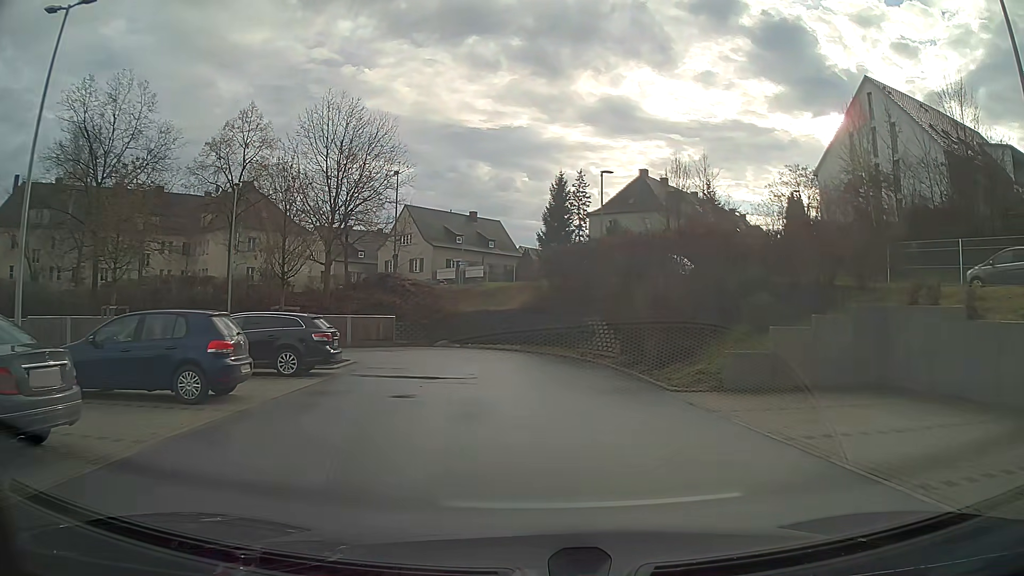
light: Day
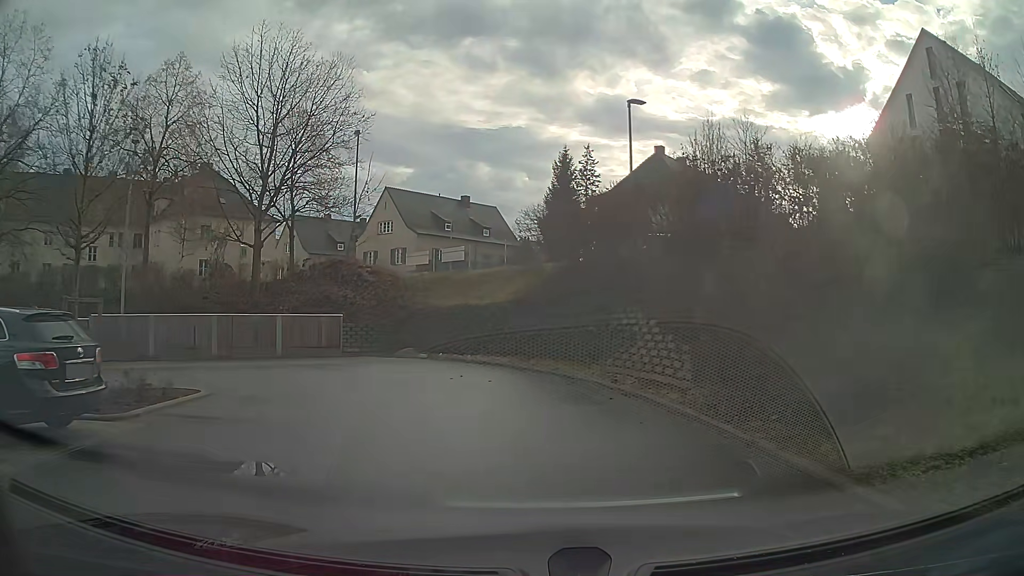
(0.0, +9.9) m; -2°
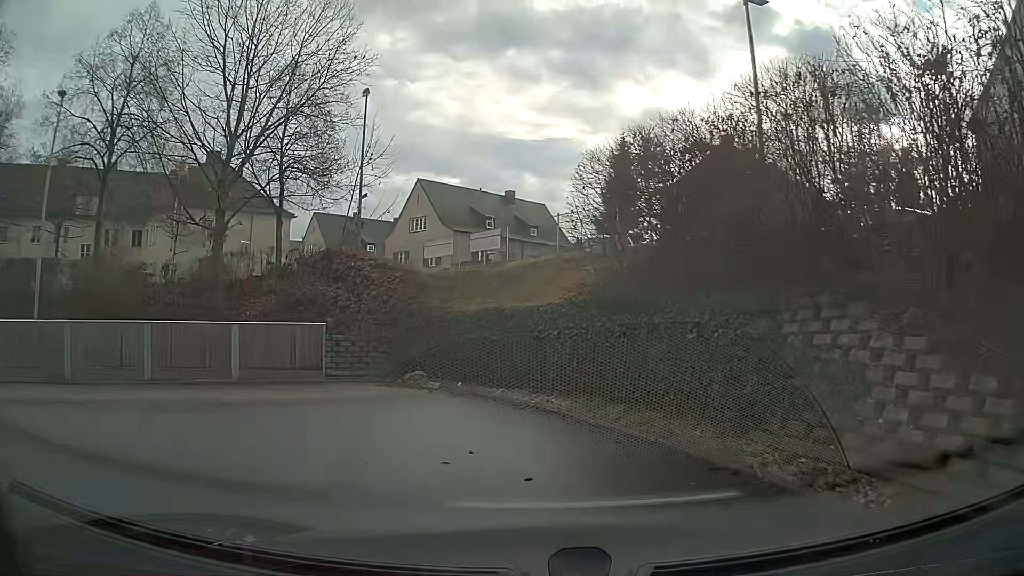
(-0.3, +7.9) m; -5°
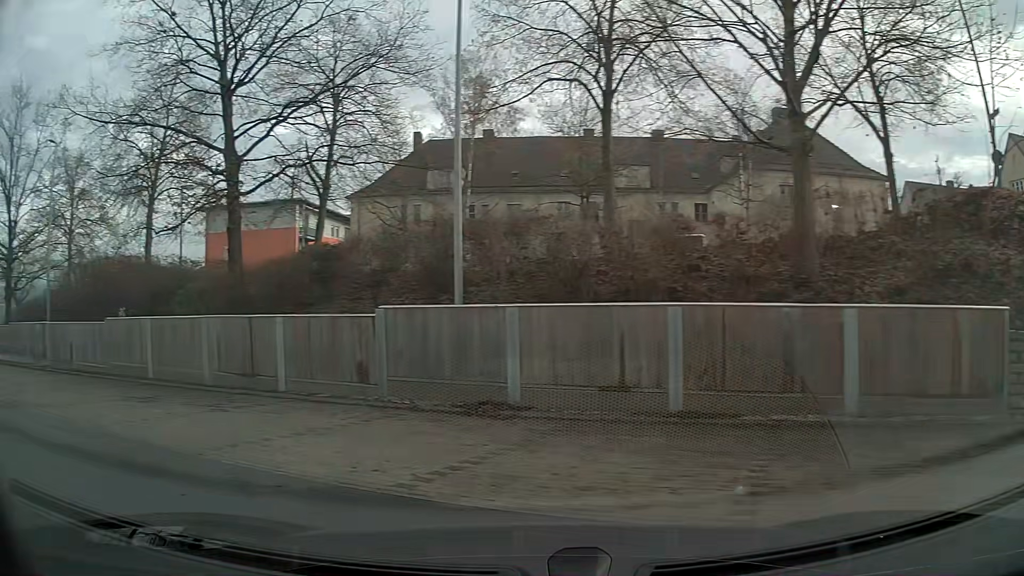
(-3.3, +8.3) m; -57°
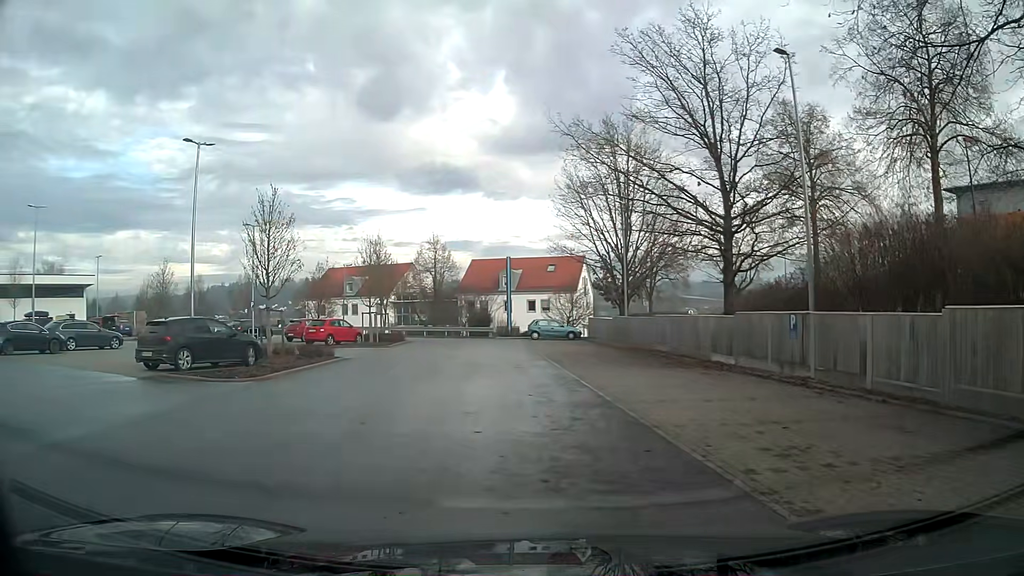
(-4.9, +7.2) m; -55°
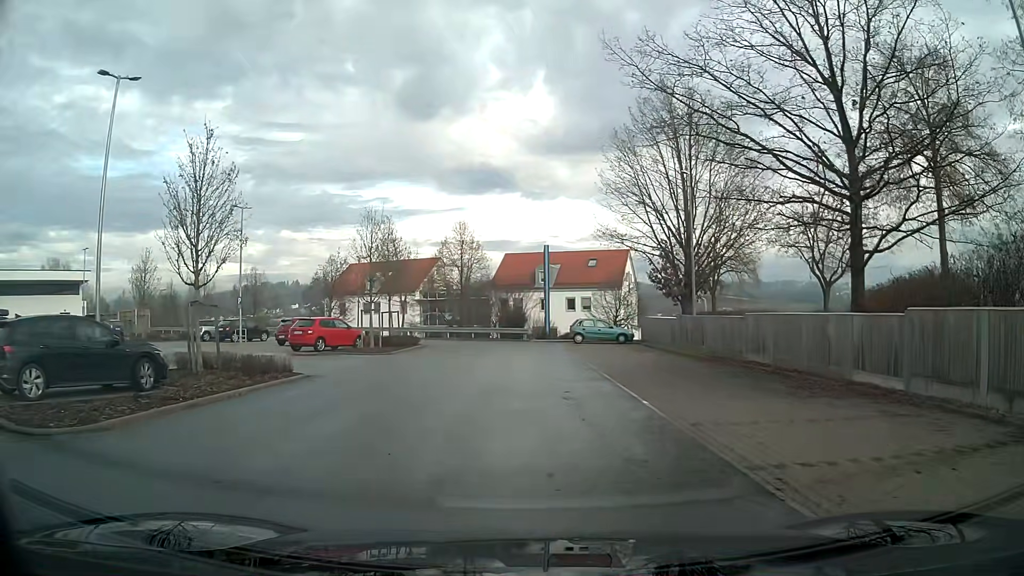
(-0.3, +7.9) m; -3°
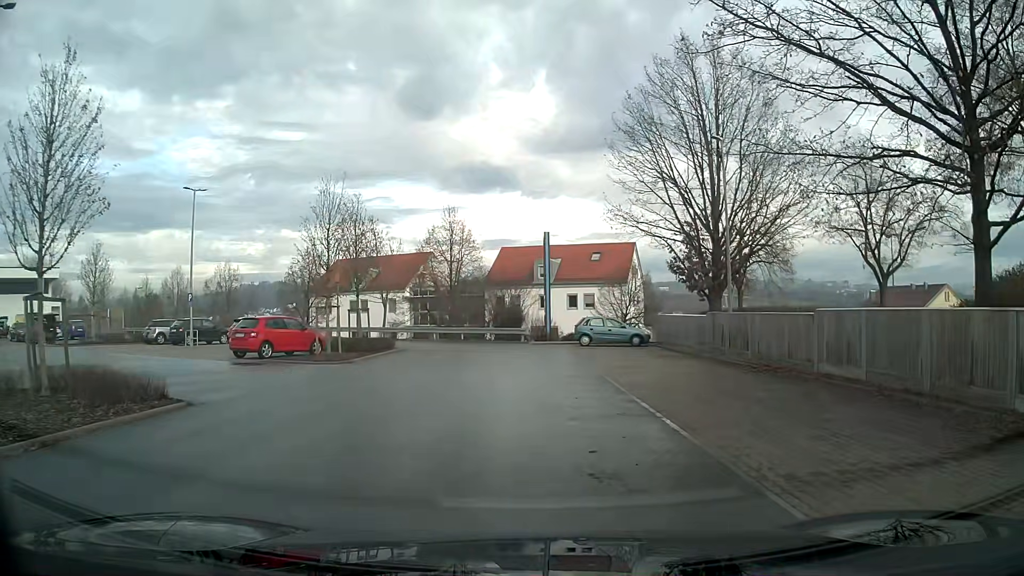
(0.0, +5.9) m; +1°
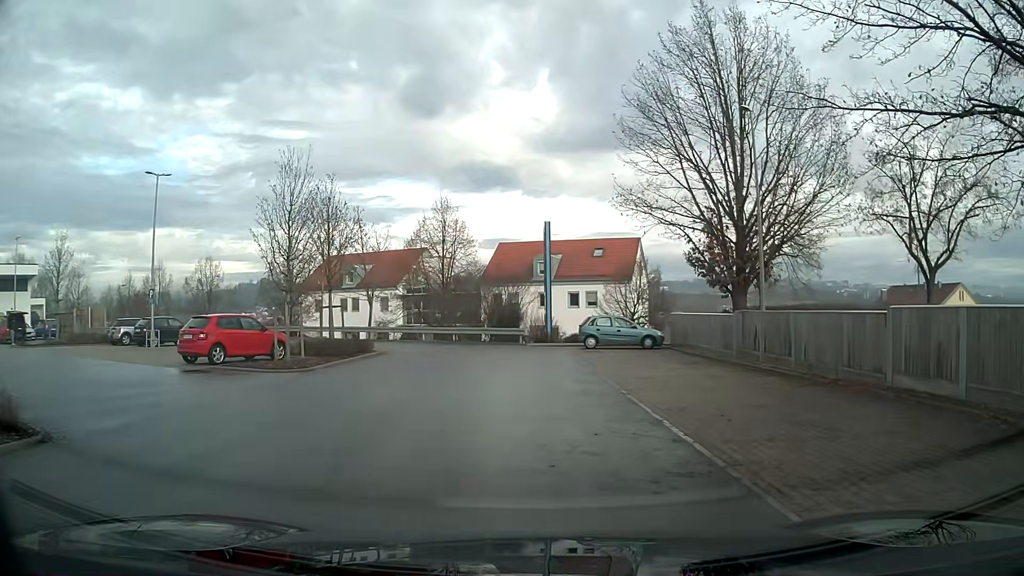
(0.0, +3.7) m; 0°
(-2, +10) (-10, +15) (-19, +20) (-28, +25) (-36, +22) (-42, +13) (-47, +5) (-52, -3) (-58, -12) (-67, -15) m
